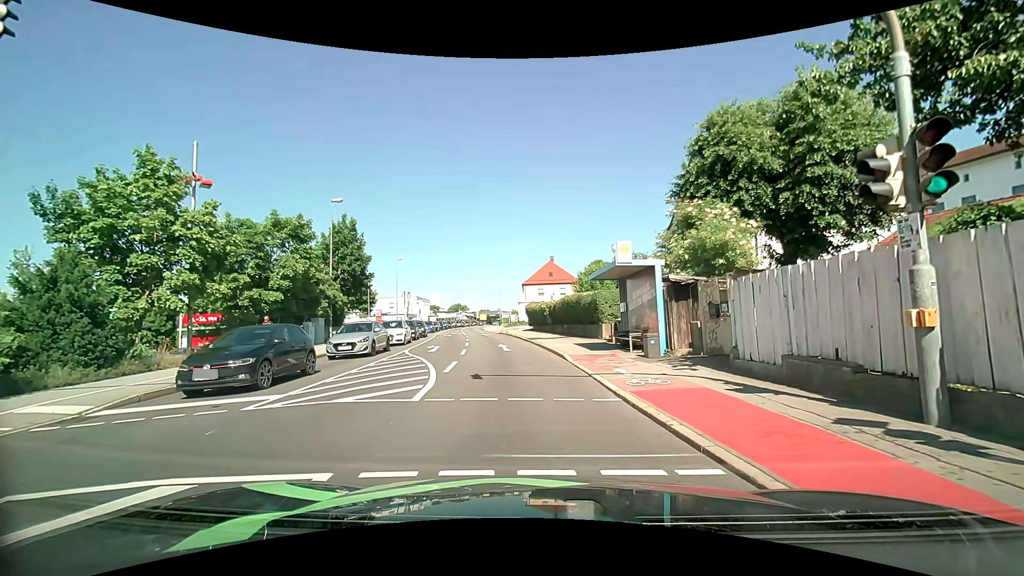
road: tertiary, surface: asphalt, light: Day
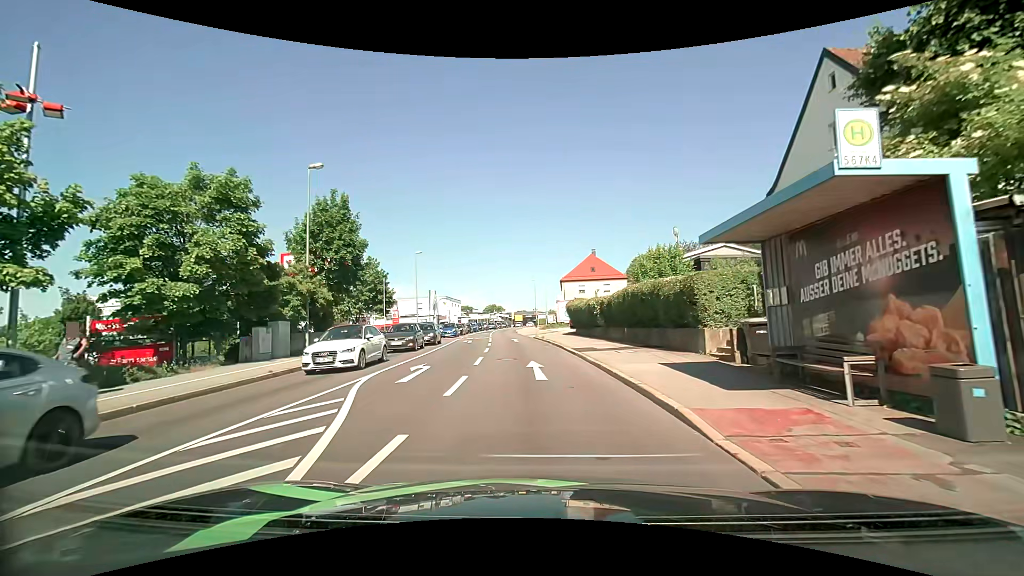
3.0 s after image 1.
(-0.1, +10.0) m; -2°
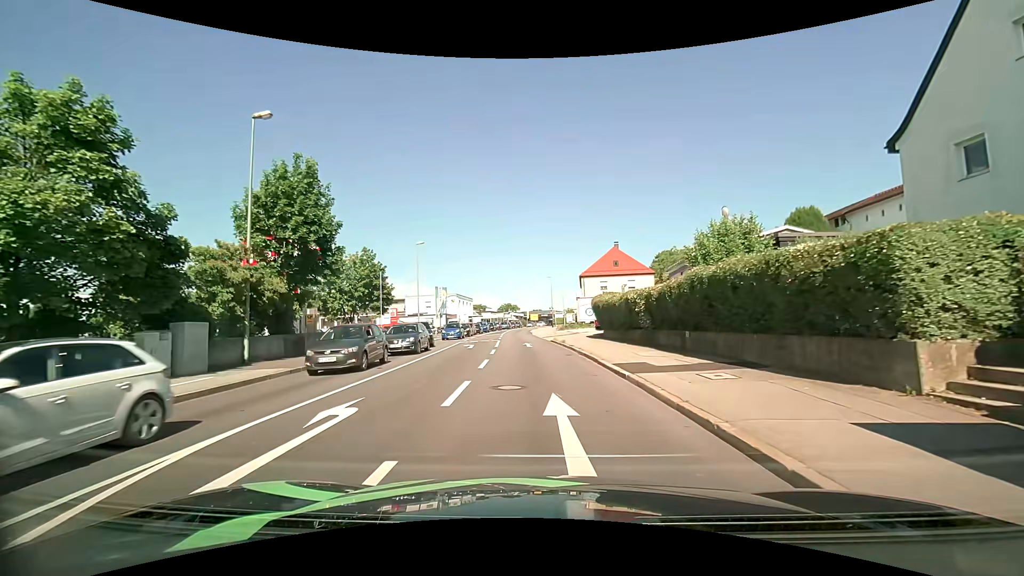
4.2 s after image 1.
(-0.1, +7.4) m; -2°
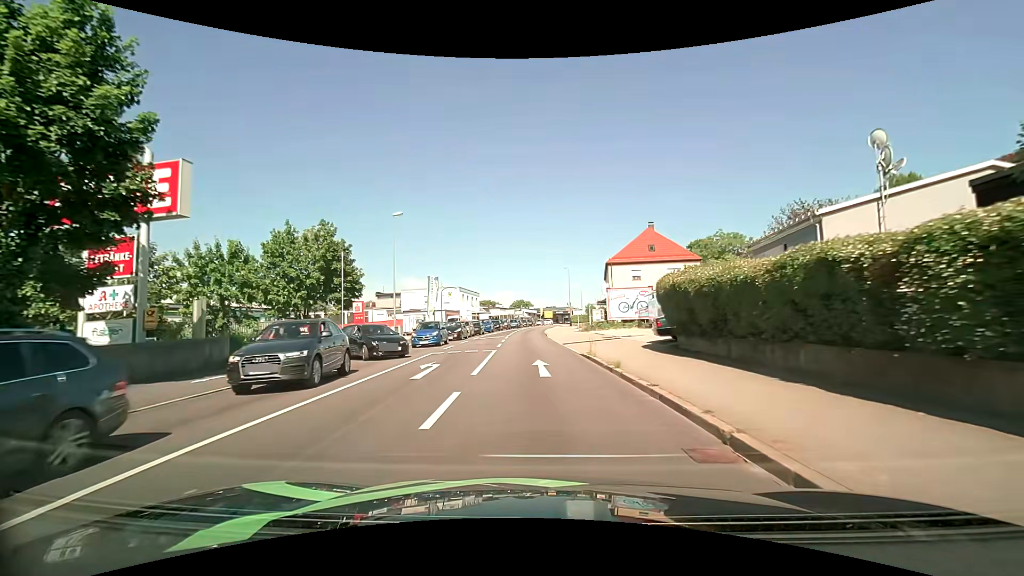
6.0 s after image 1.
(-0.1, +13.9) m; -2°
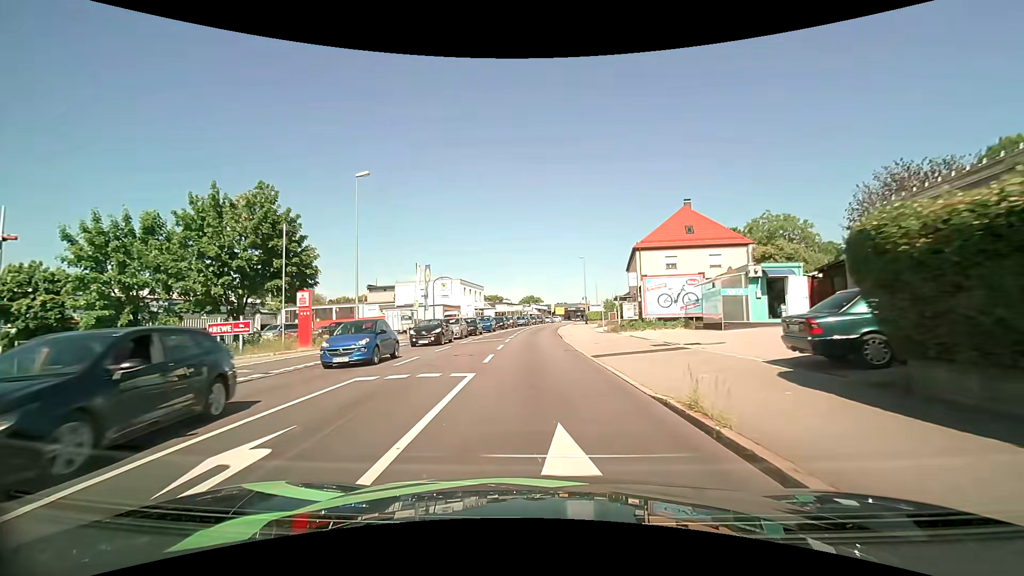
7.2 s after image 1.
(0.0, +10.4) m; -1°
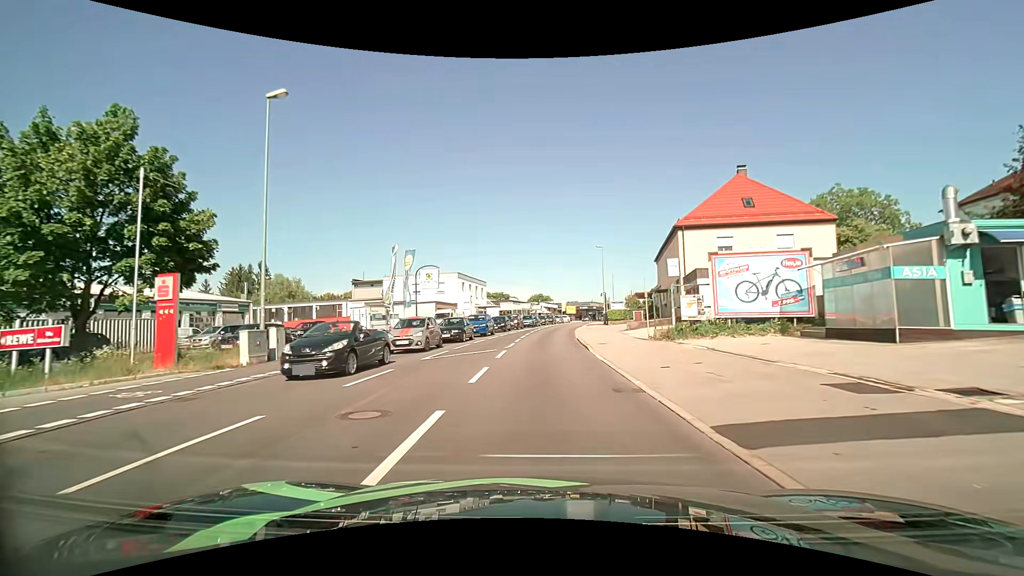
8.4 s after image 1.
(-0.1, +11.0) m; -2°
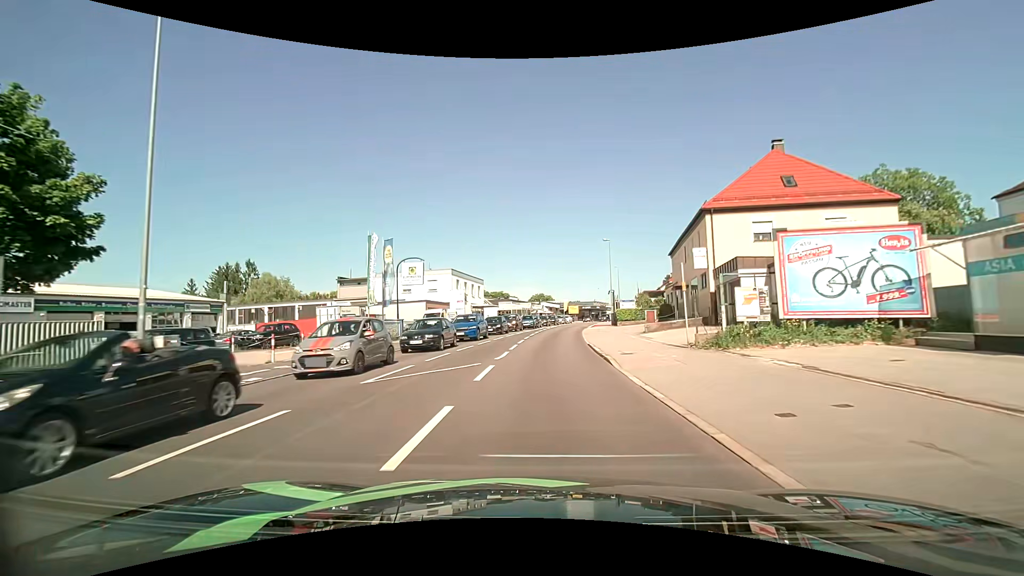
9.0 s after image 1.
(0.0, +5.7) m; +1°
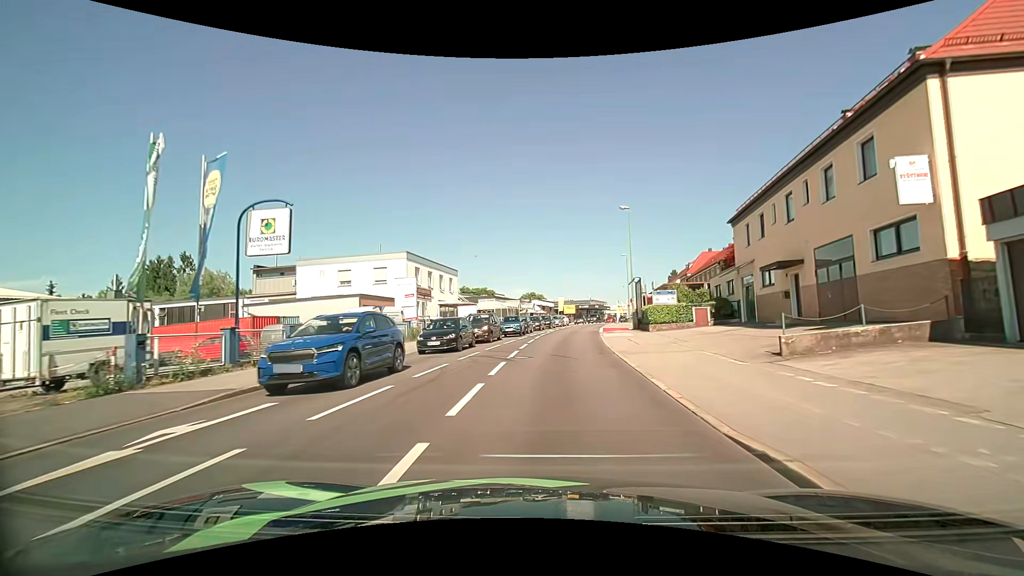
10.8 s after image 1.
(0.0, +17.8) m; +1°
(0, +10) (+1, +20) (+1, +30) (+2, +40) (+3, +50) (+5, +60) (+7, +70) (+9, +79) (+11, +89) (+14, +99) m
